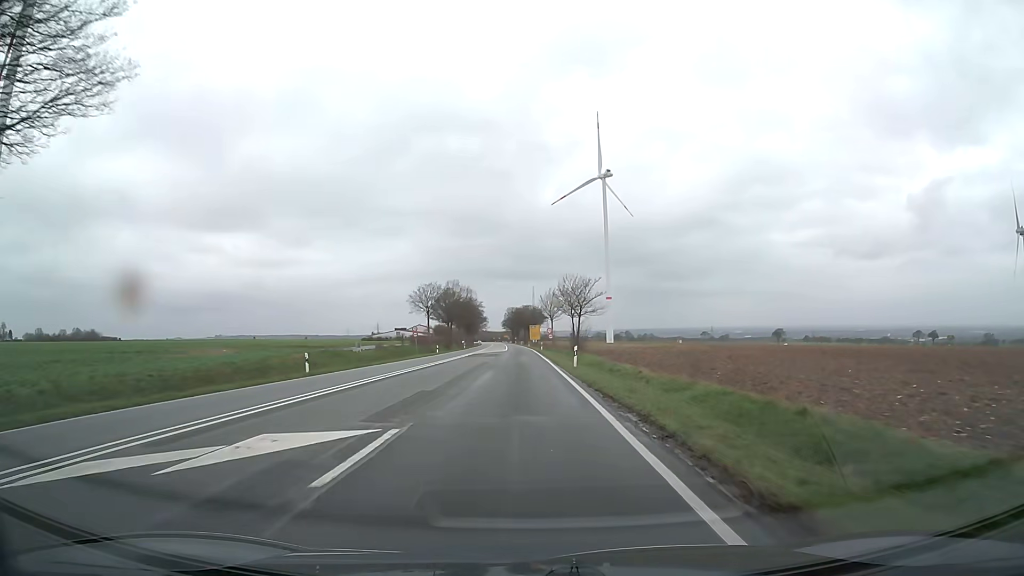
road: primary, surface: asphalt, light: Day
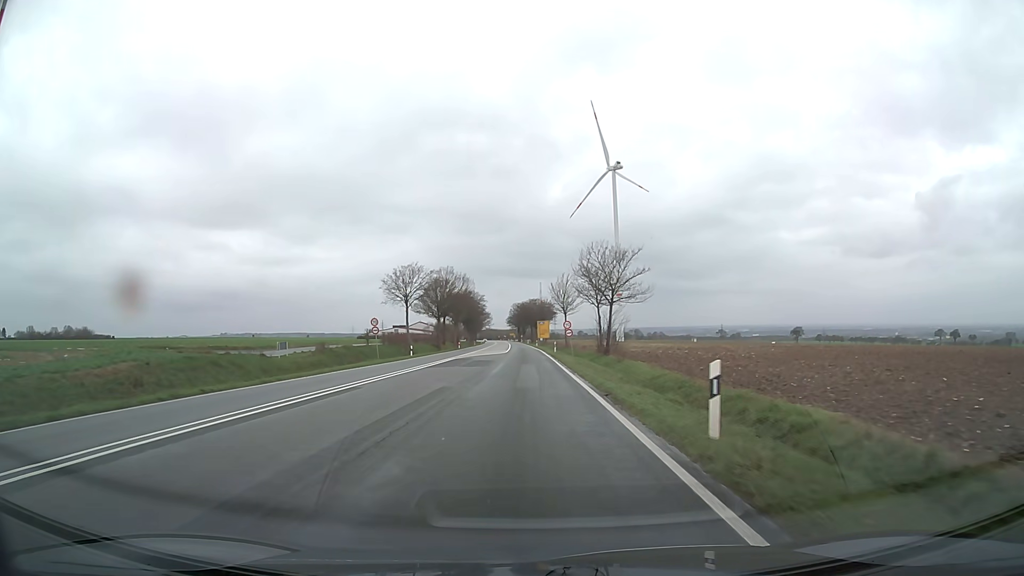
(-0.1, +22.2) m; 0°
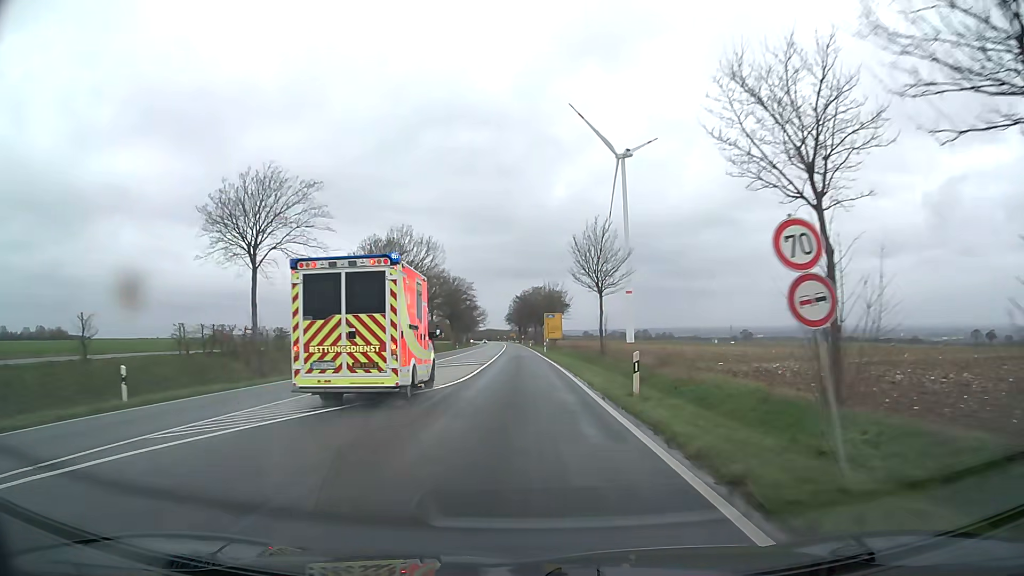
(-0.1, +43.8) m; 0°
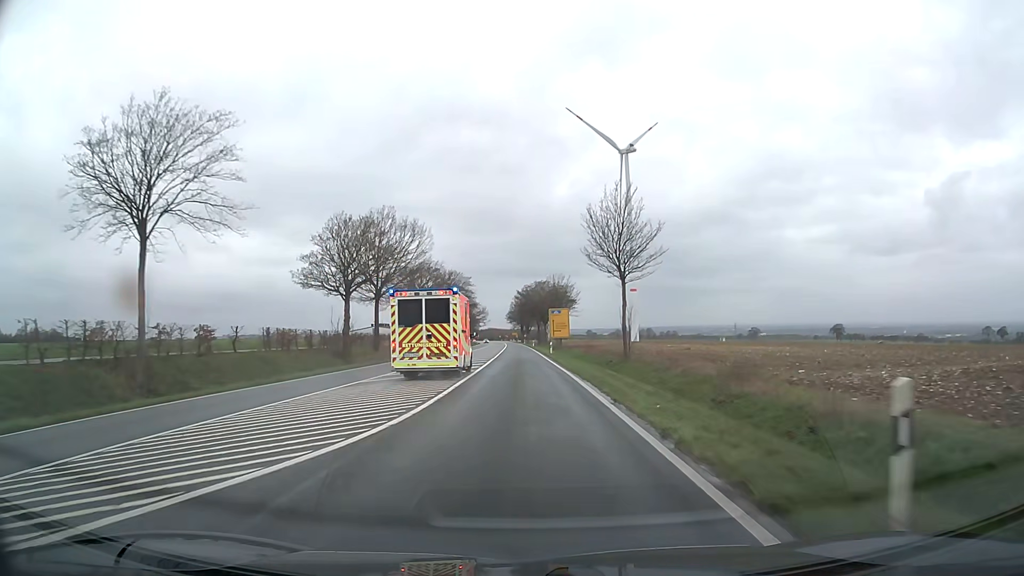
(0.0, +10.9) m; 0°
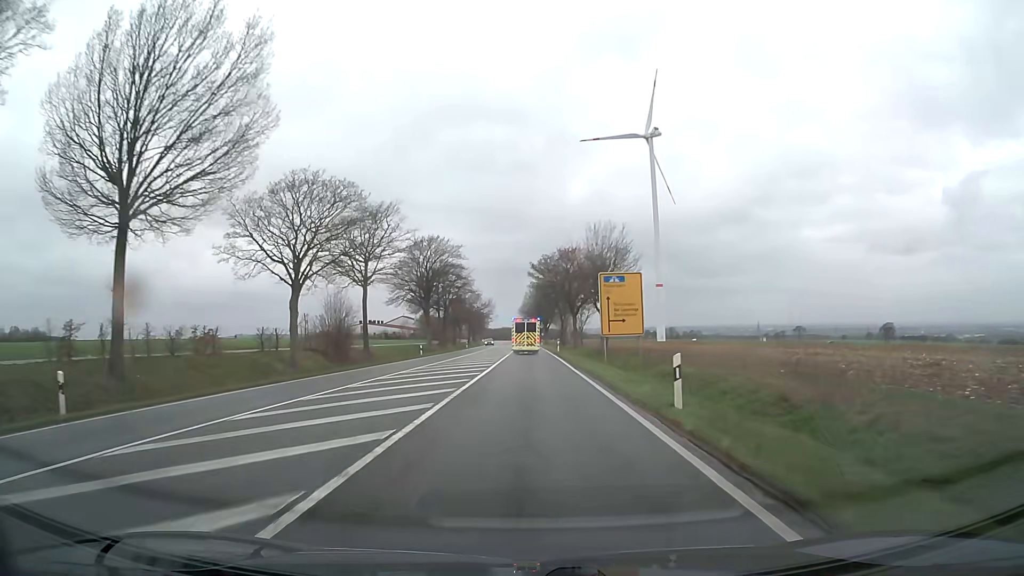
(-0.4, +43.3) m; -1°
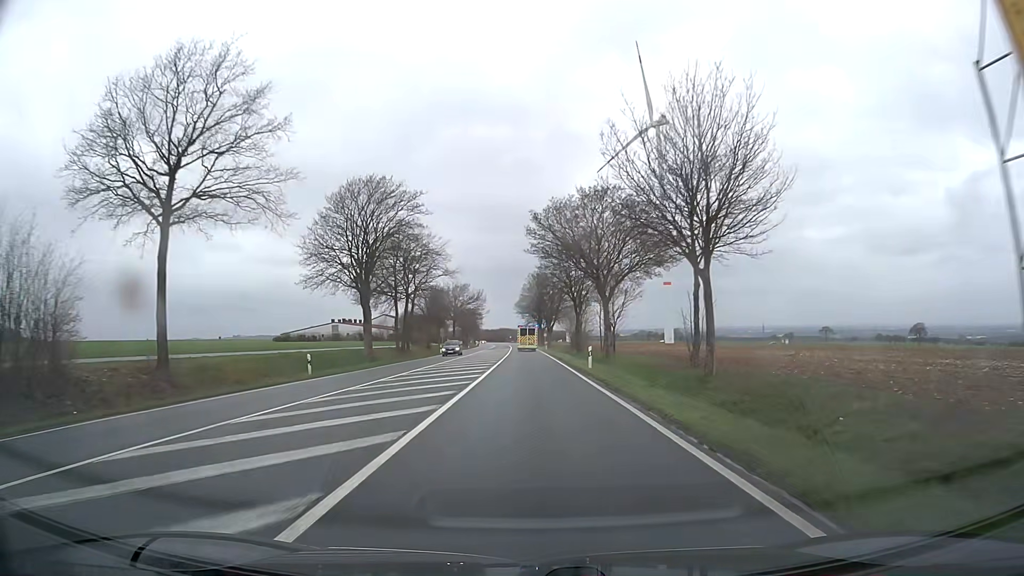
(-0.1, +32.3) m; 0°
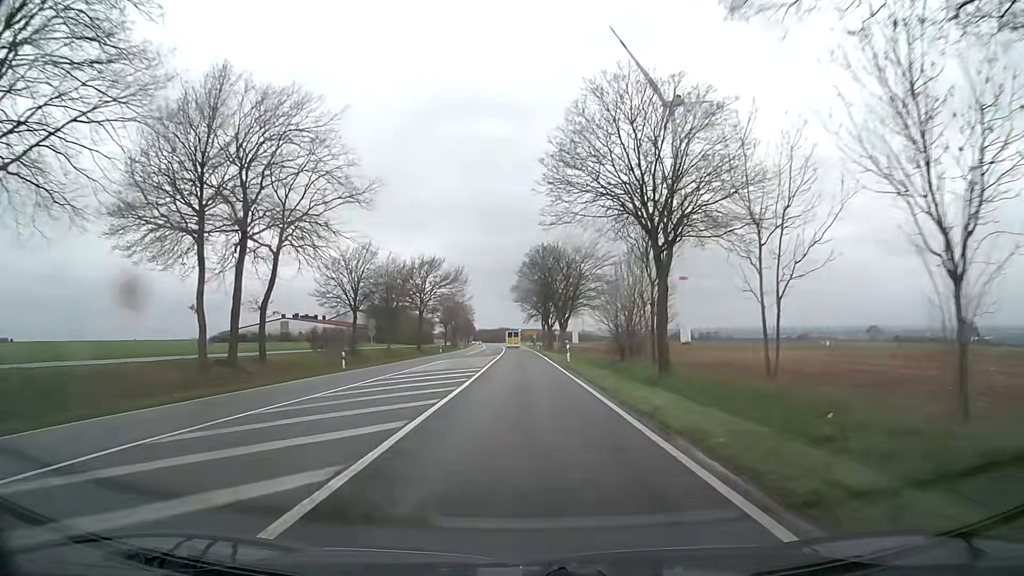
(+0.1, +43.0) m; 0°
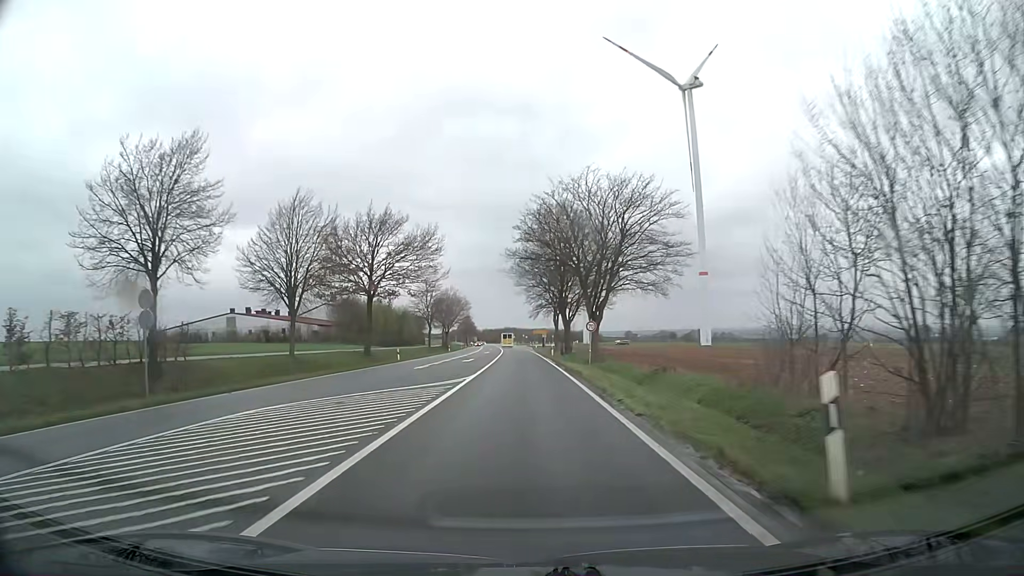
(-0.3, +32.3) m; 0°
(0, +10) (0, +20) (0, +30) (-1, +40) (-1, +50) (-1, +60) (-2, +70) (-2, +80) (-3, +90) (-3, +100) m
